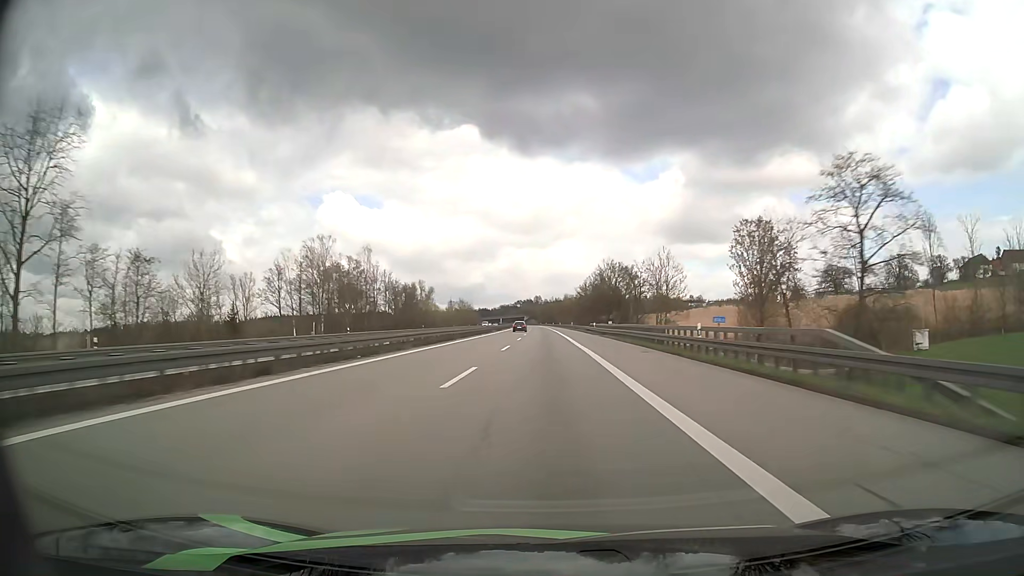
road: motorway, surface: asphalt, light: Day
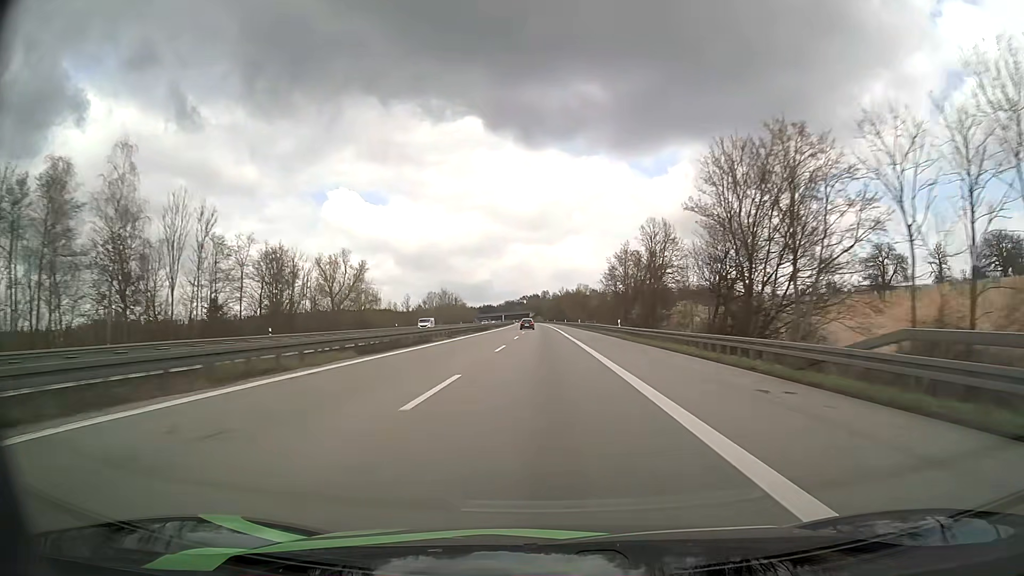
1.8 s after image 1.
(-0.5, +76.0) m; -1°
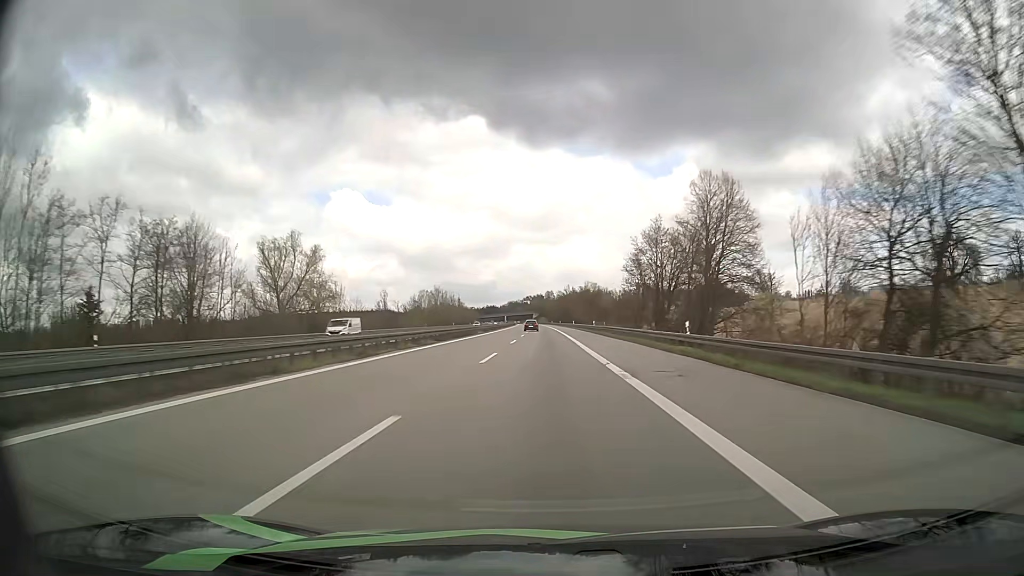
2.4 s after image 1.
(-0.1, +24.9) m; 0°
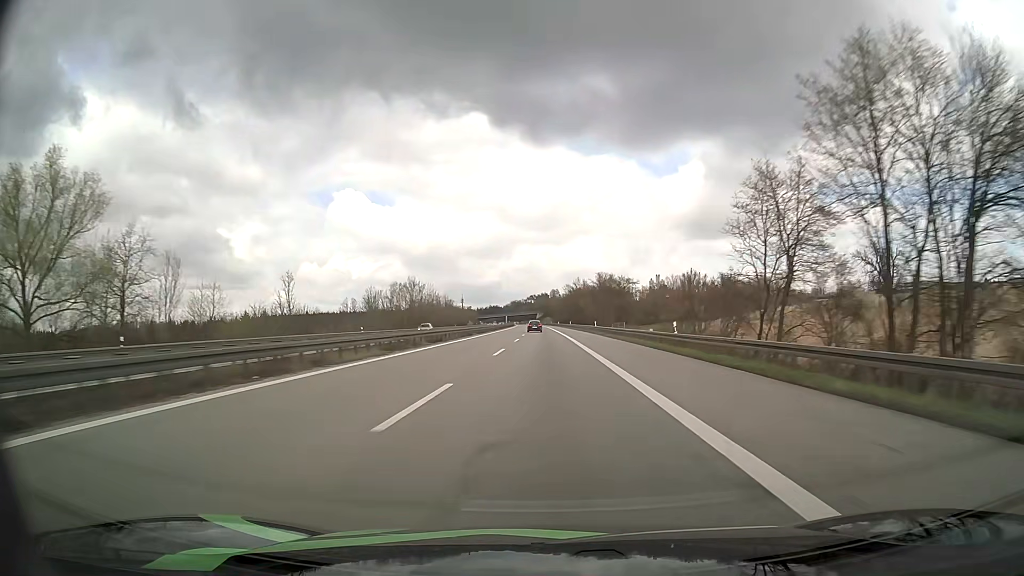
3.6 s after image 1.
(-0.2, +49.3) m; 0°
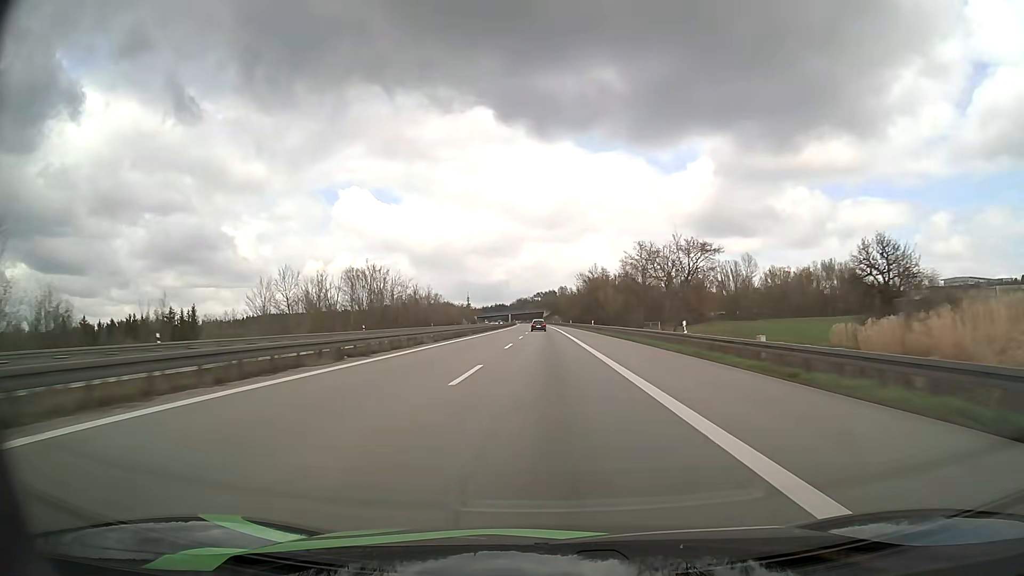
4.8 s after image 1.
(-0.3, +48.6) m; -1°
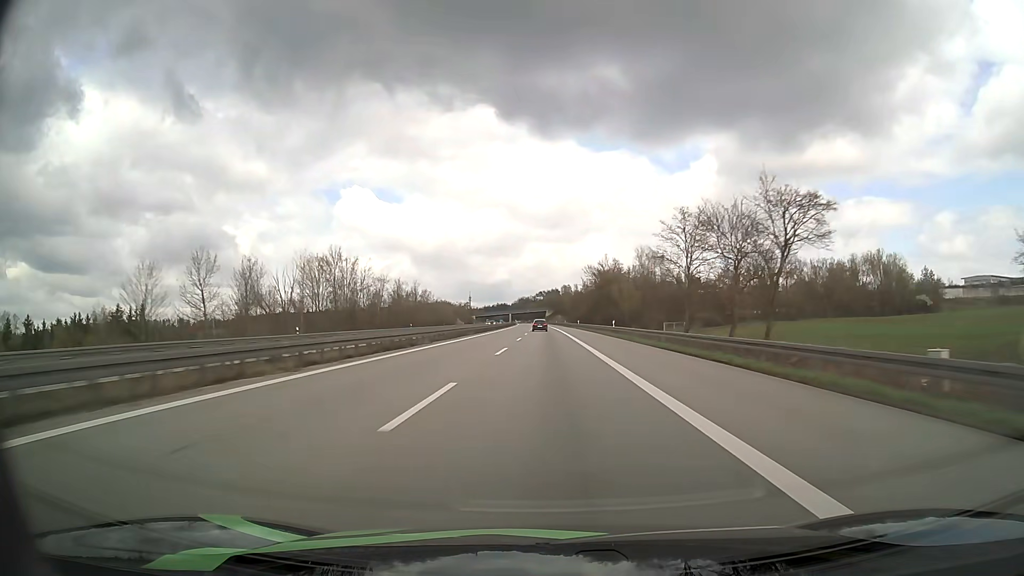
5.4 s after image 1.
(0.0, +24.0) m; 0°
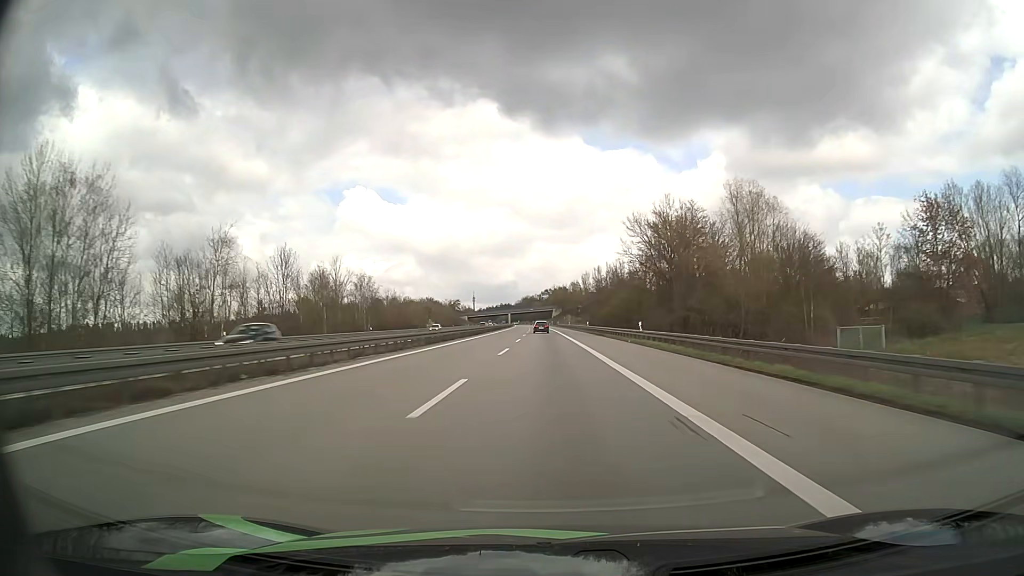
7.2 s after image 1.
(-0.3, +71.2) m; 0°
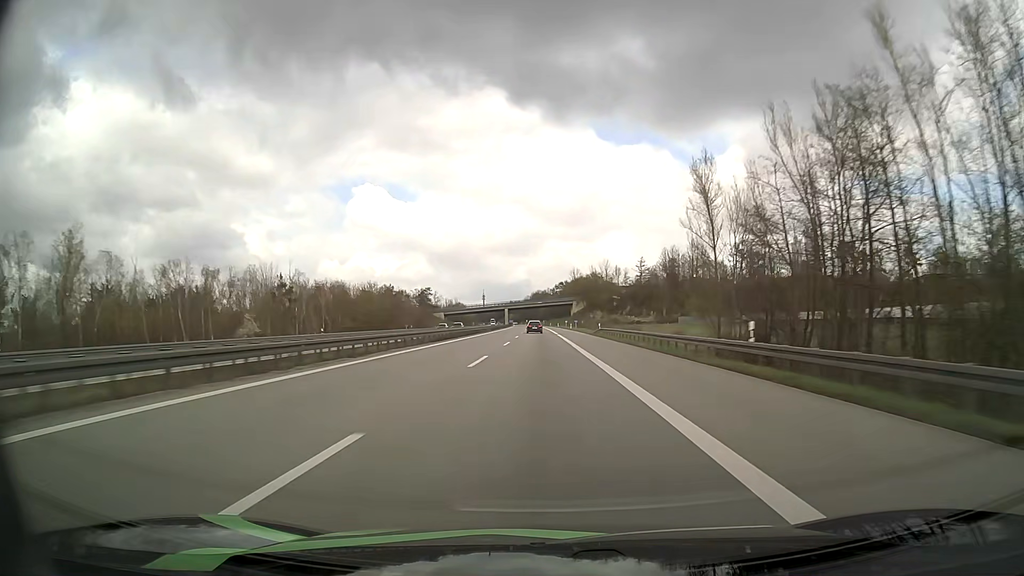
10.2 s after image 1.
(-1.2, +116.2) m; -1°
(0, +10) (0, +20) (0, +30) (0, +40) (0, +50) (-1, +60) (-1, +70) (-1, +80) (-1, +90) (-1, +100) m
